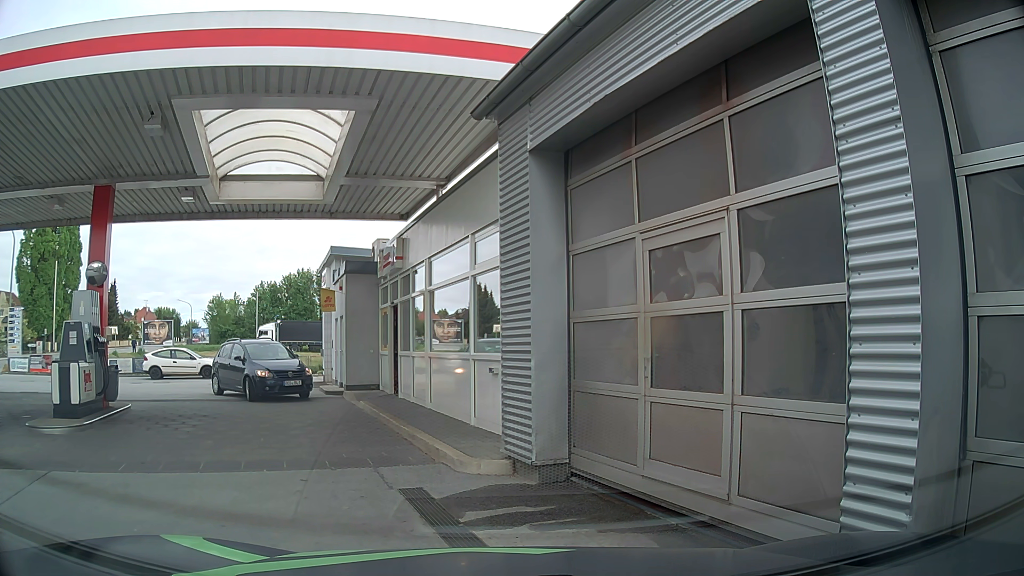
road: service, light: Day
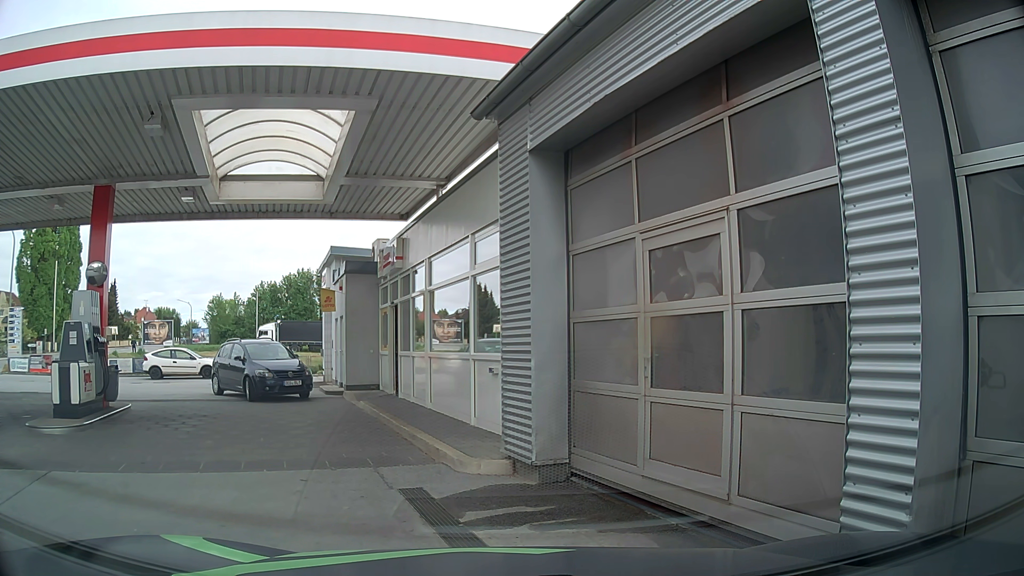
(0.0, 0.0) m; 0°
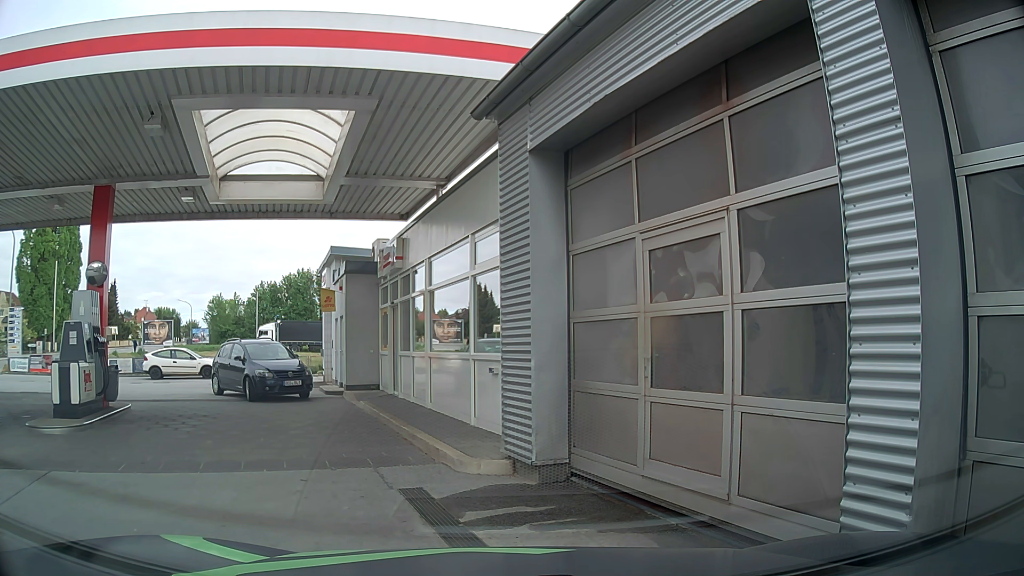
(0.0, 0.0) m; 0°
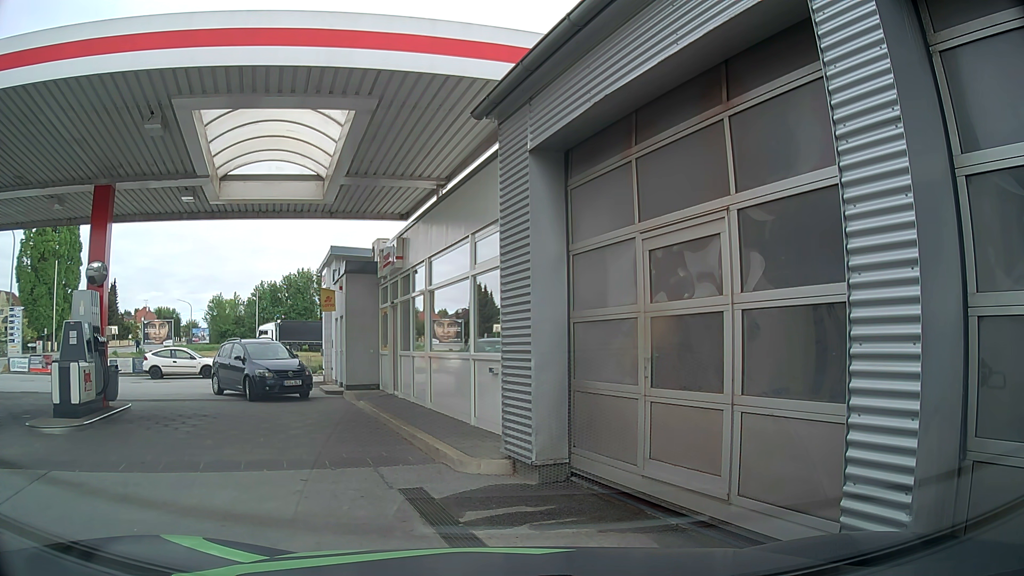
(0.0, 0.0) m; 0°
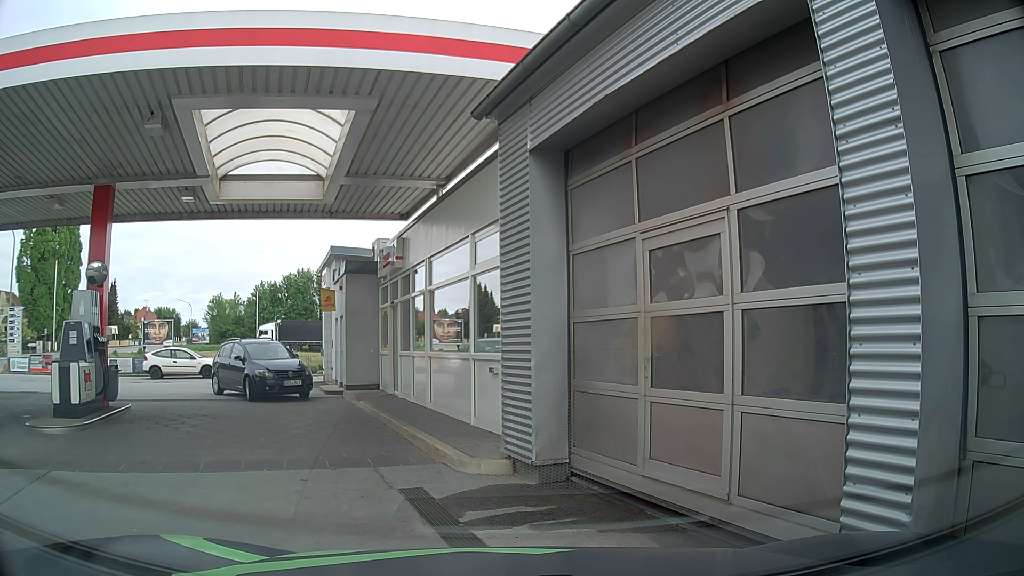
(0.0, 0.0) m; 0°
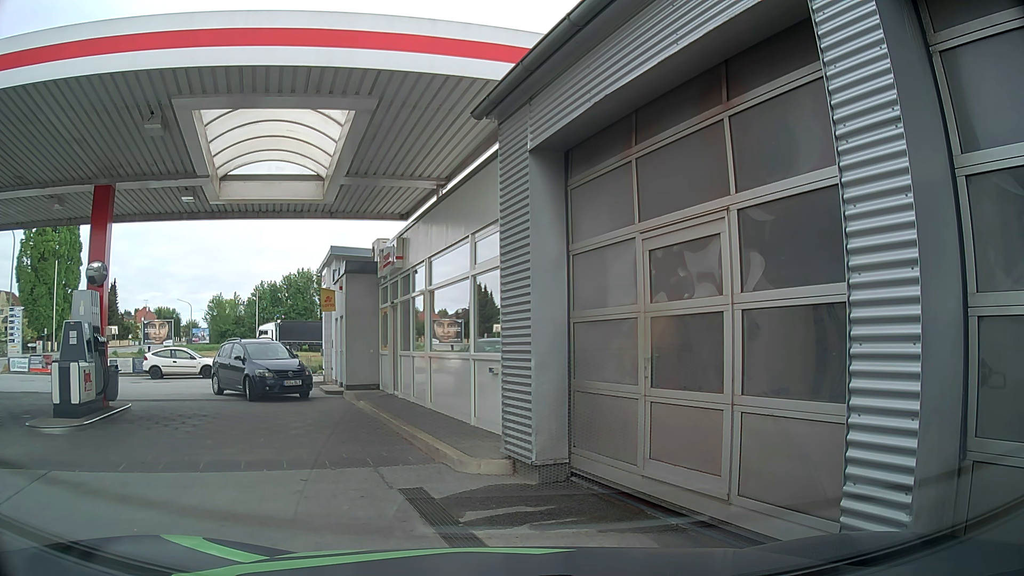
(0.0, 0.0) m; 0°
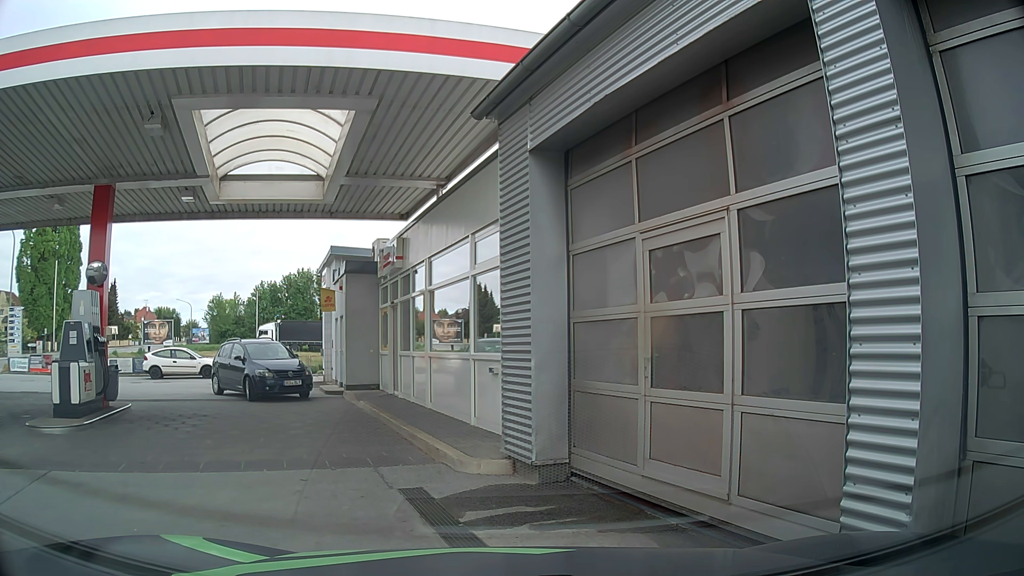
(0.0, 0.0) m; 0°
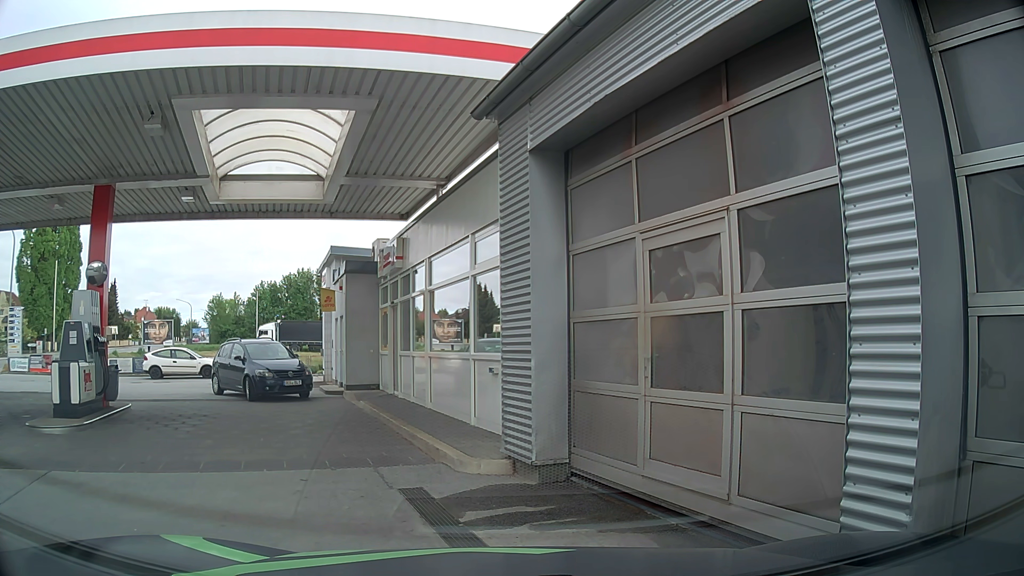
(0.0, 0.0) m; 0°
